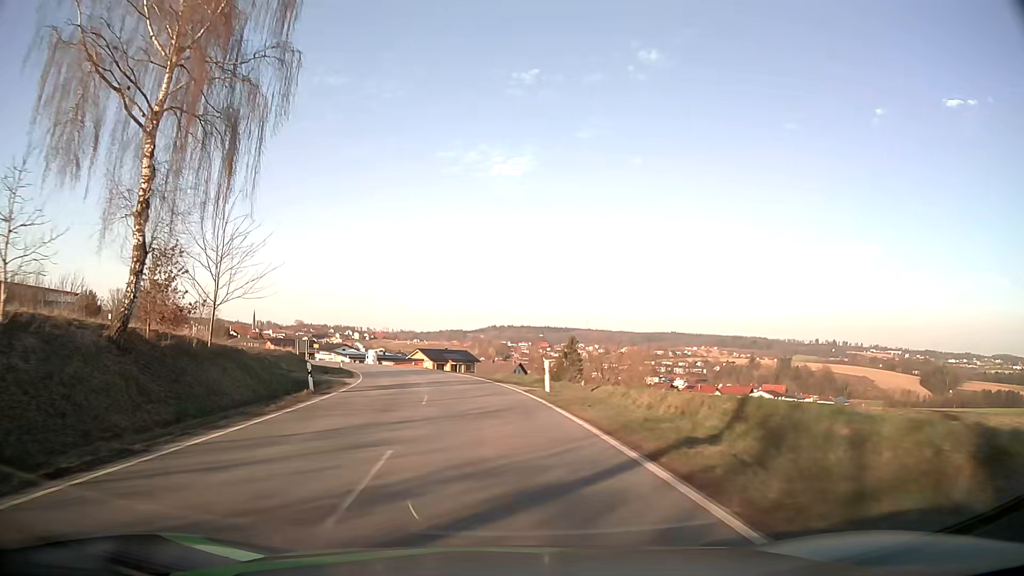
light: Day
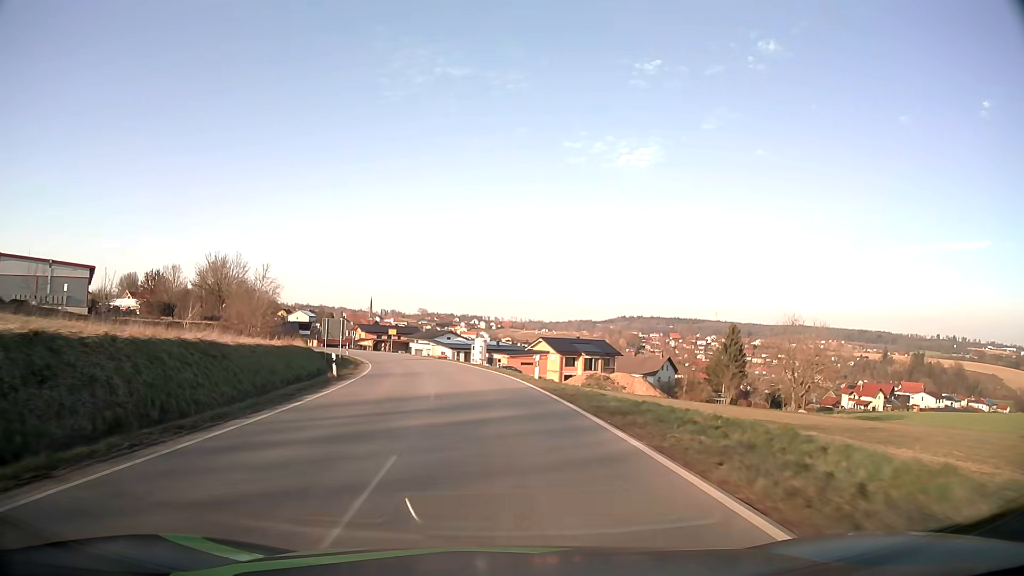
(-3.3, +36.9) m; -11°
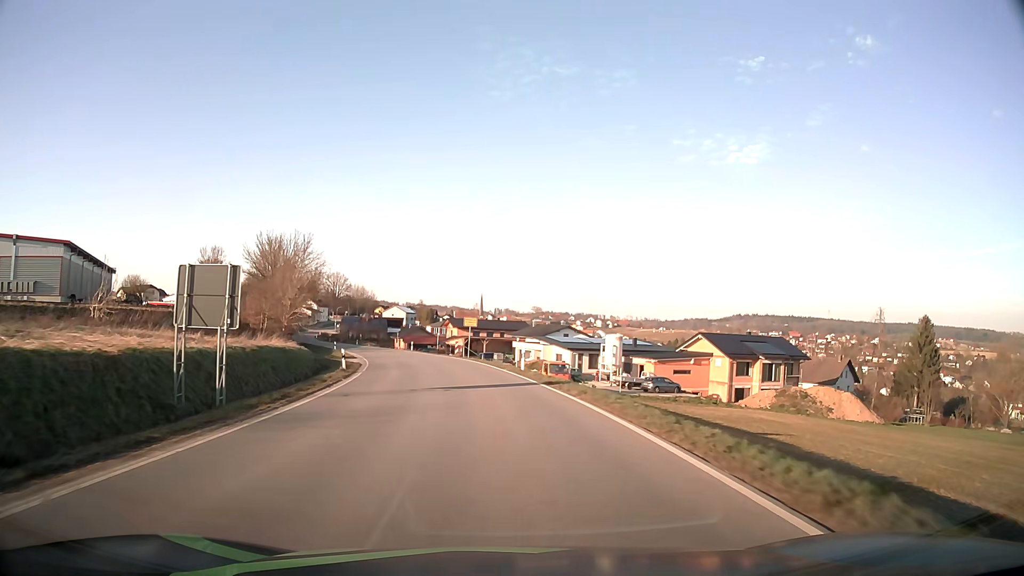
(-3.2, +36.4) m; -10°
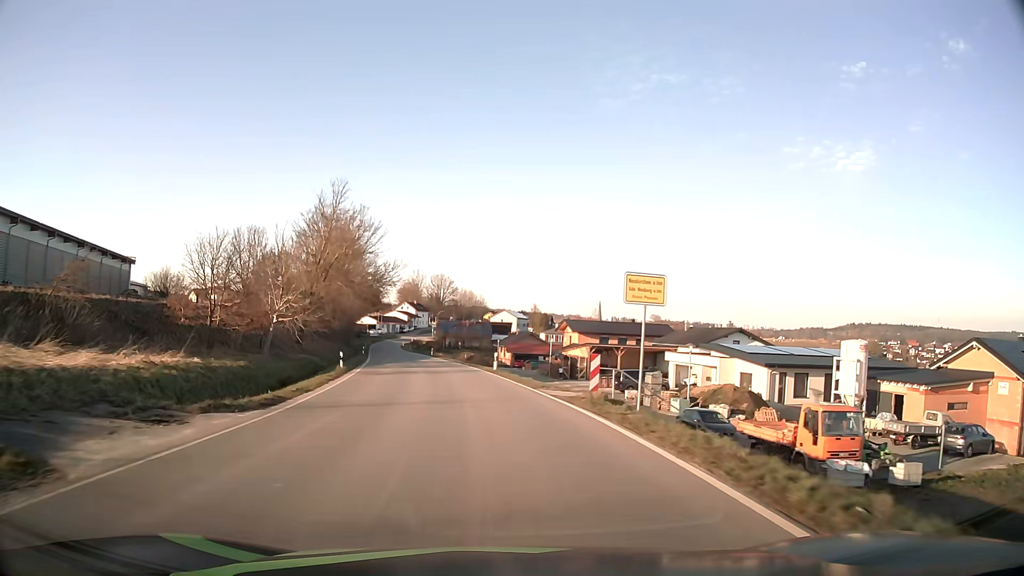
(-2.8, +34.6) m; -10°
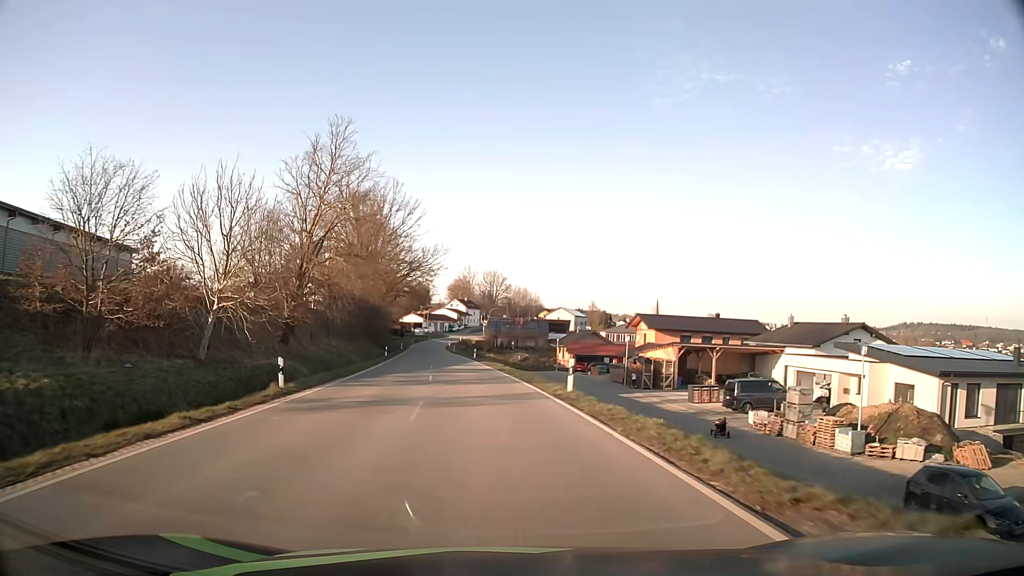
(-0.7, +16.7) m; -5°
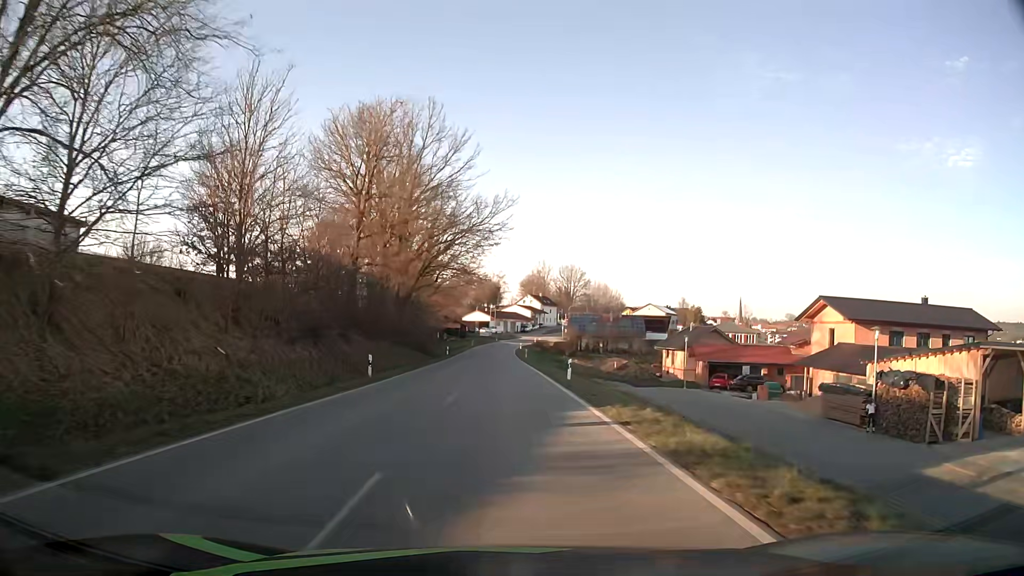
(-2.1, +32.3) m; -6°
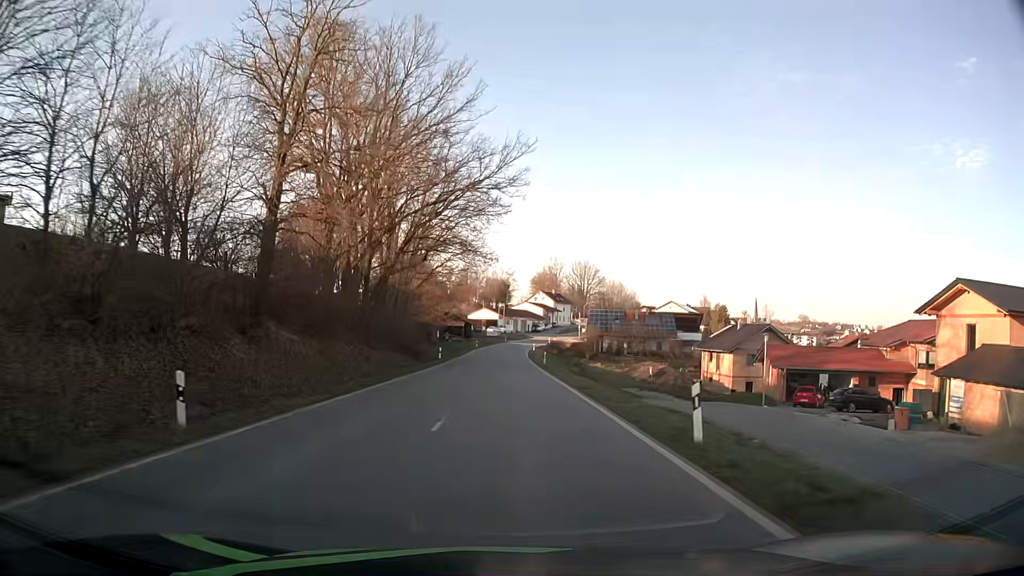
(-0.2, +16.4) m; -1°
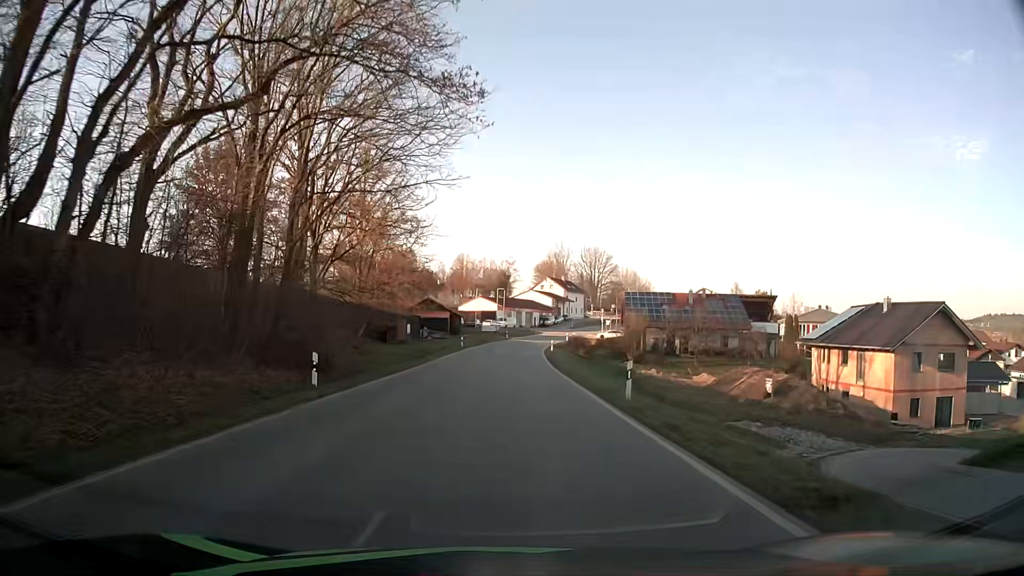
(0.0, +33.0) m; 0°
(0, +10) (0, +20) (0, +30) (0, +40) (0, +50) (+1, +60) (+2, +70) (+3, +80) (+4, +90) (+6, +100) m
